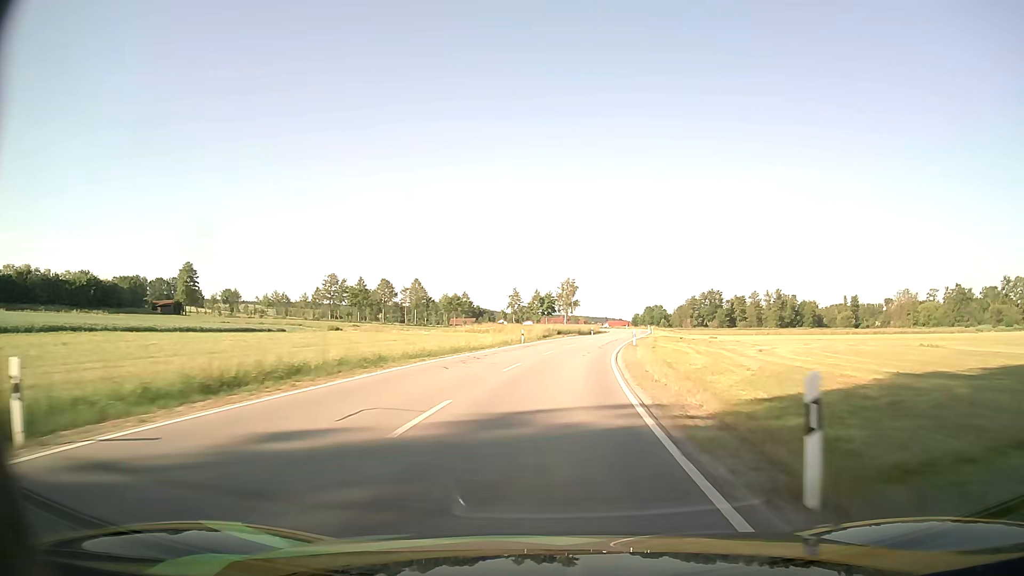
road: secondary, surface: asphalt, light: Day
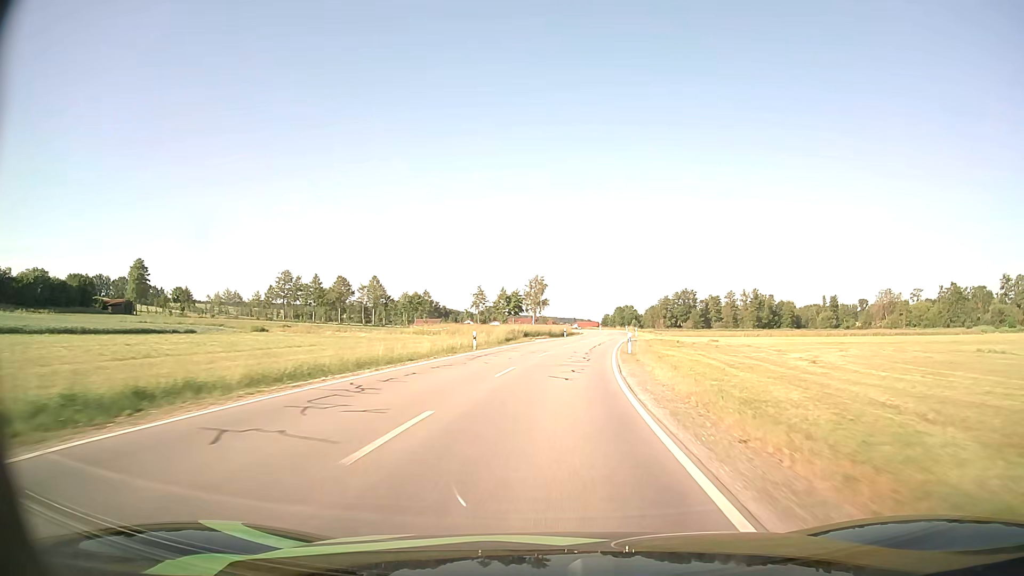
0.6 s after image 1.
(+0.3, +13.4) m; +3°
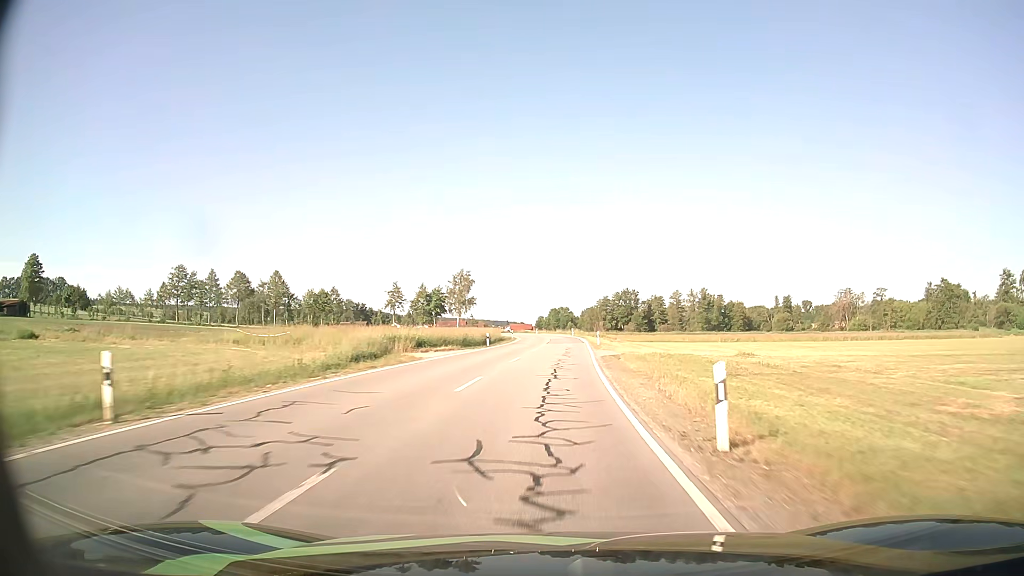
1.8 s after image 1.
(+1.4, +26.7) m; +6°
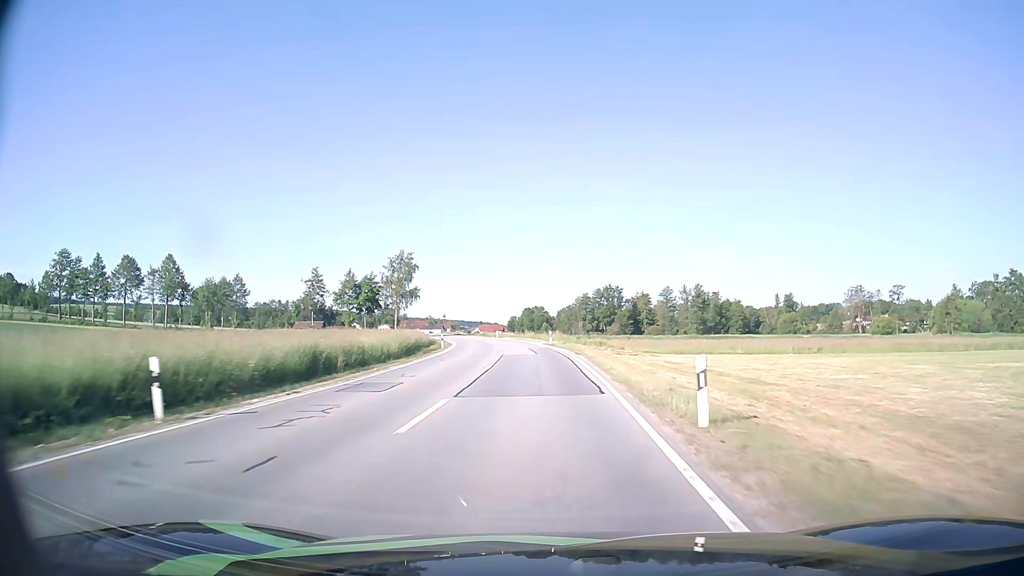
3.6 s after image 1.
(+1.4, +39.4) m; +3°
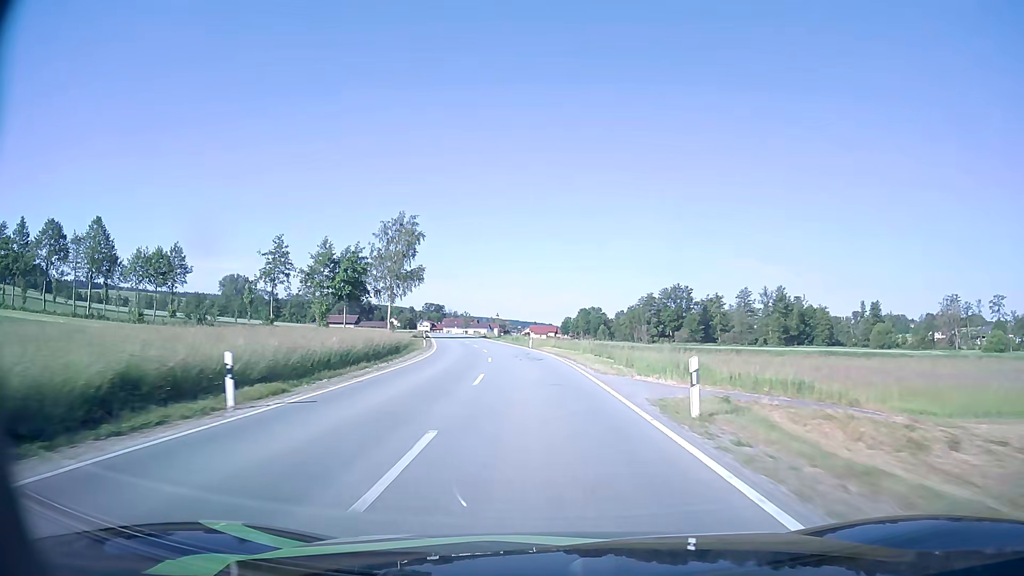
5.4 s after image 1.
(-1.1, +38.5) m; -4°
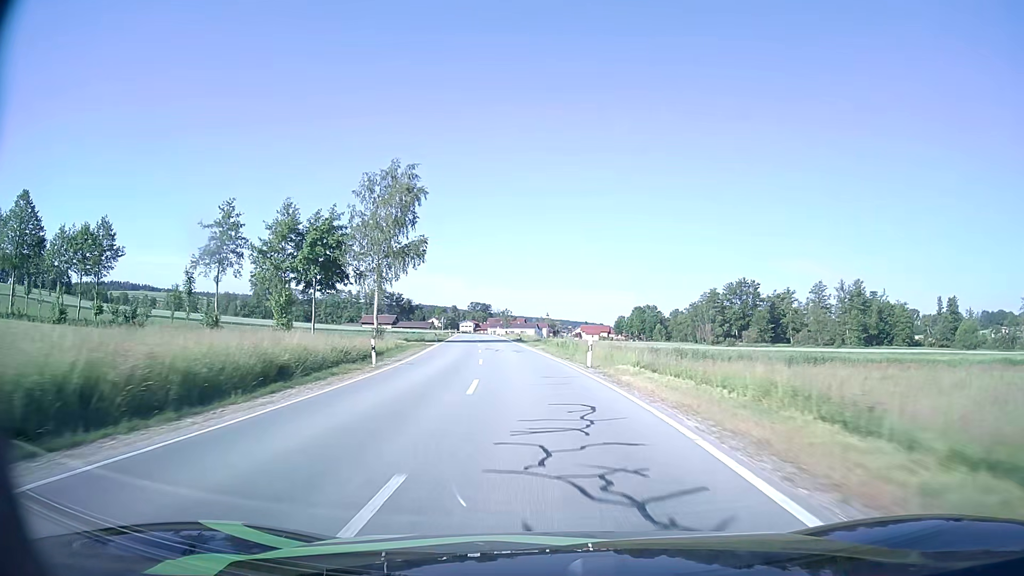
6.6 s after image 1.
(-0.9, +26.0) m; -4°
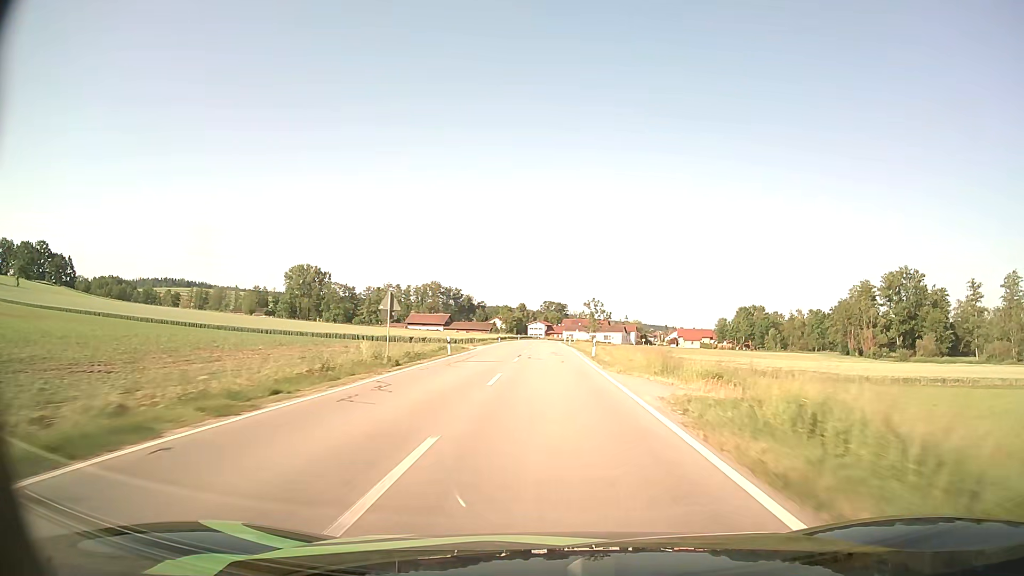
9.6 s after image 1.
(-5.9, +67.6) m; -7°
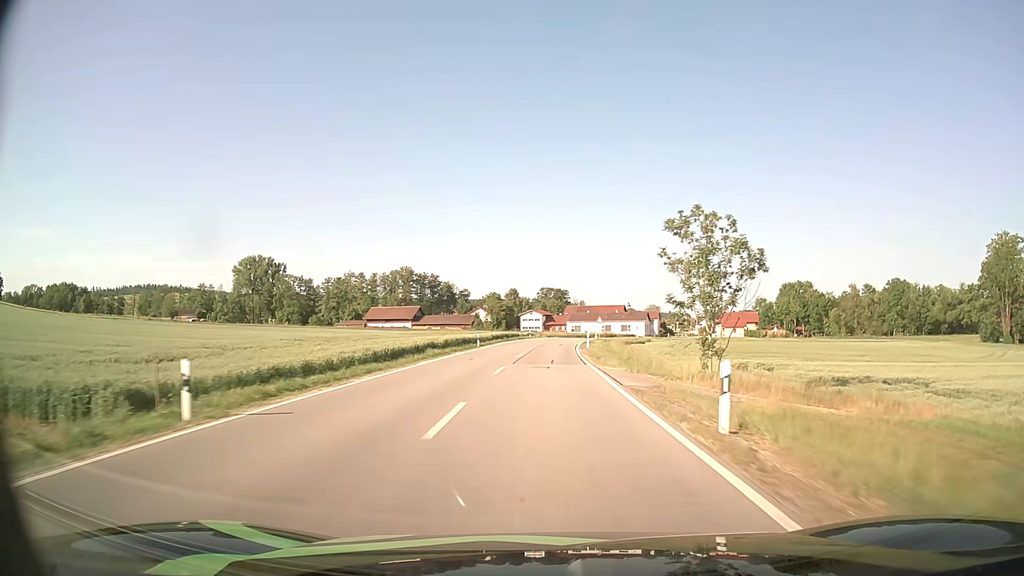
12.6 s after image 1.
(+0.1, +65.2) m; 0°
(0, +10) (0, +20) (0, +30) (0, +40) (+1, +50) (+1, +60) (+2, +70) (+3, +80) (+5, +90) (+7, +100) m
